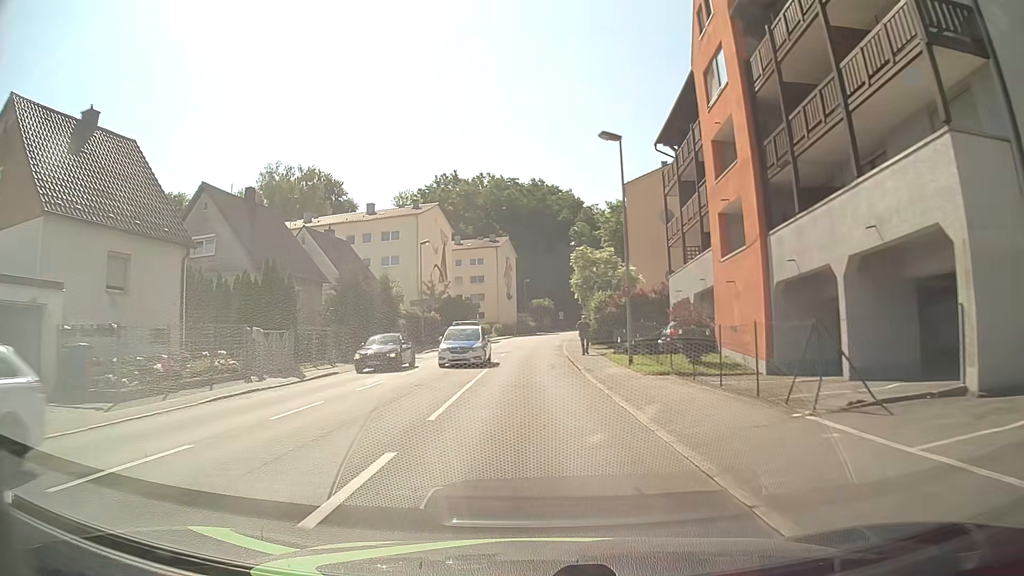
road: tertiary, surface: asphalt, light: Day
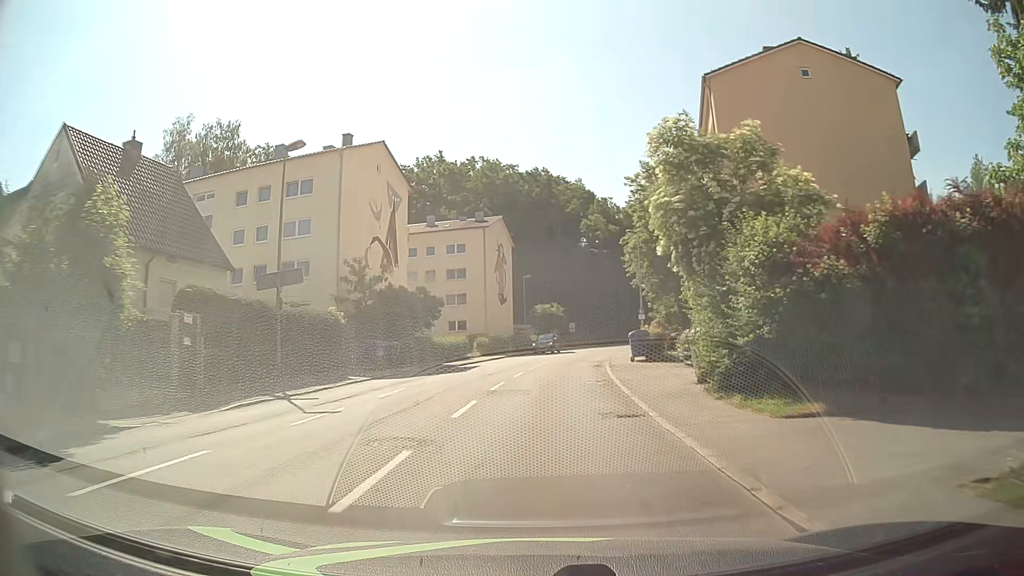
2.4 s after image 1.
(-0.5, +30.0) m; 0°
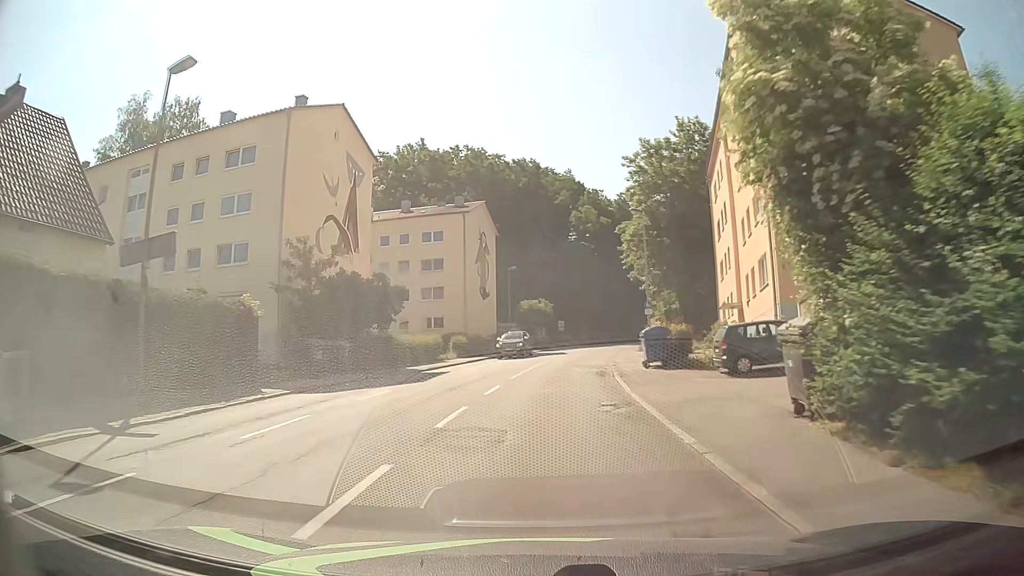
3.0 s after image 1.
(0.0, +7.6) m; +1°
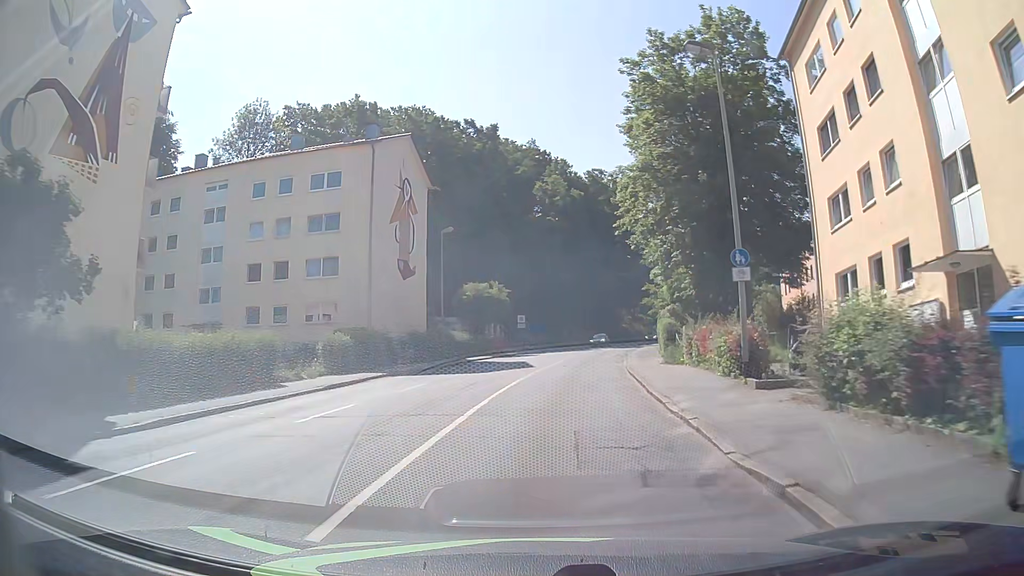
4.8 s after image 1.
(+0.7, +22.6) m; +3°
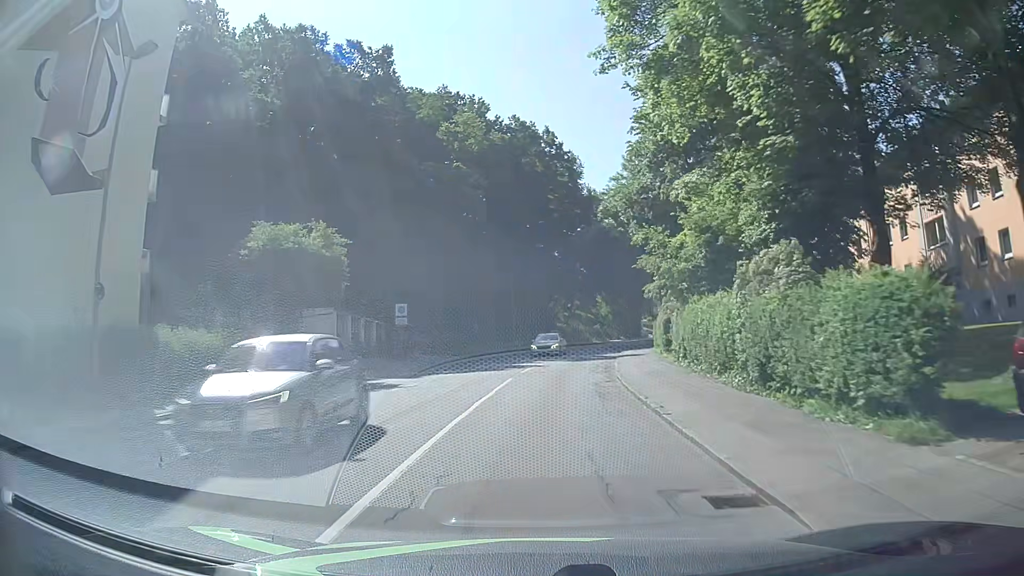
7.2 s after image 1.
(+1.9, +28.8) m; +7°
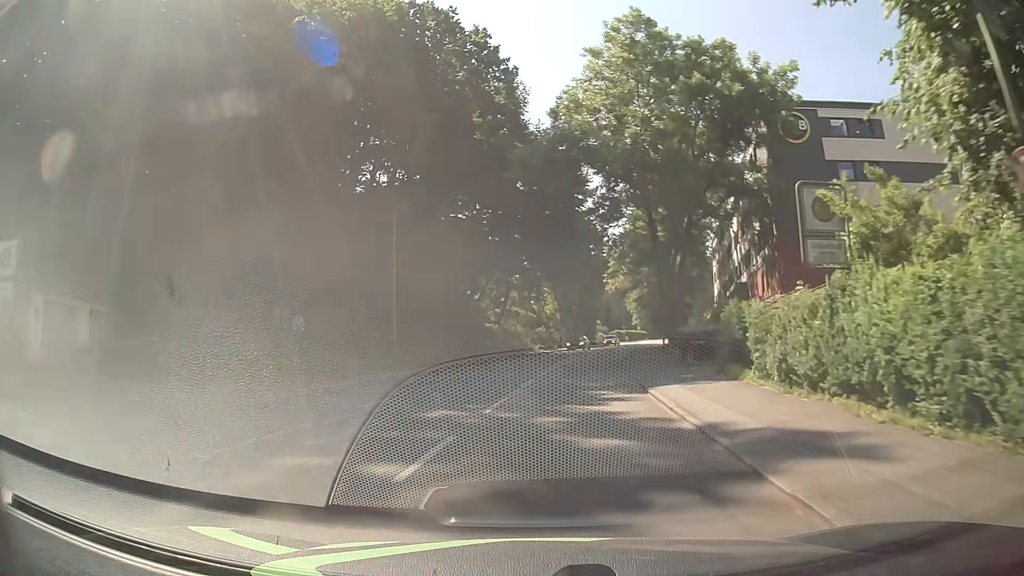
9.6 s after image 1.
(+1.4, +29.7) m; +5°
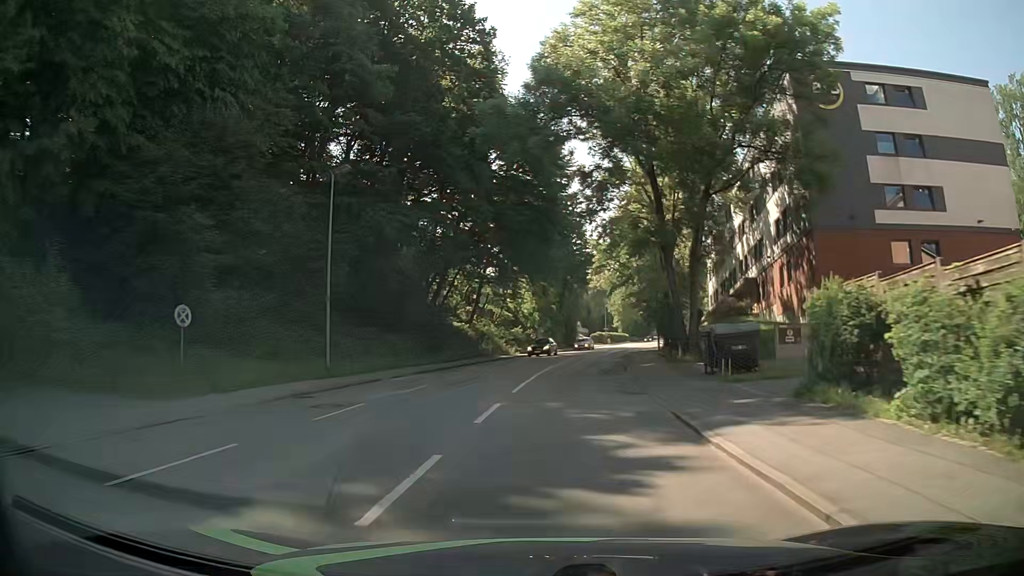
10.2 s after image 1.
(+0.1, +7.5) m; +2°
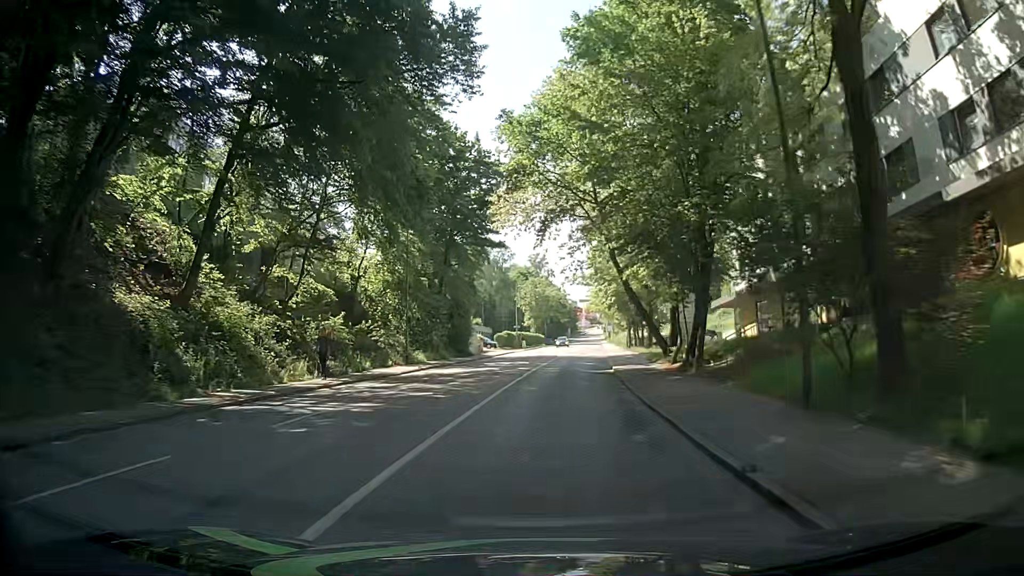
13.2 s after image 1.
(+2.8, +38.1) m; +7°
(0, +10) (+1, +20) (+2, +30) (+3, +40) (+4, +50) (+5, +60) (+6, +70) (+8, +80) (+9, +90) (+10, +99) m
